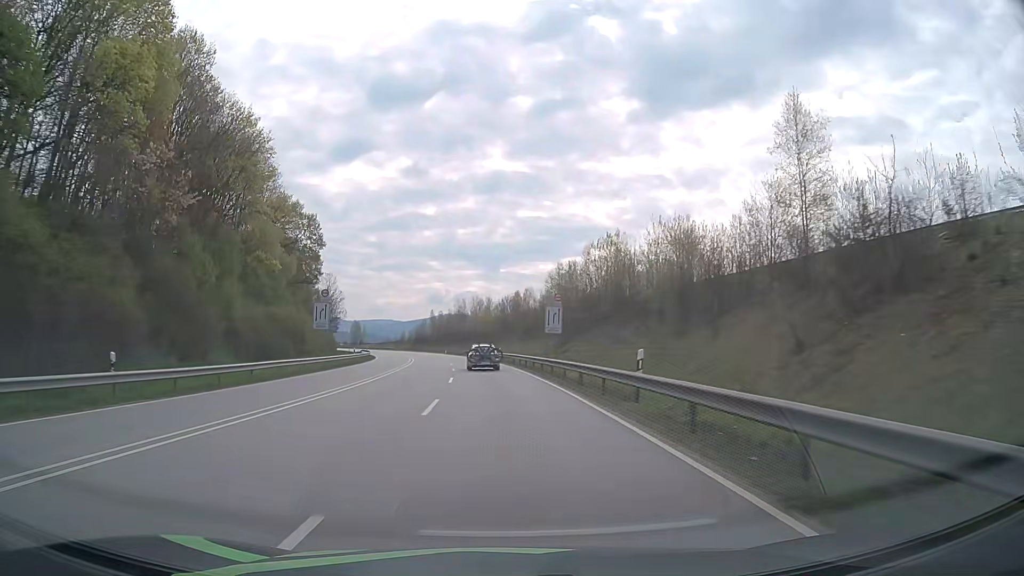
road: primary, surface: asphalt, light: Day
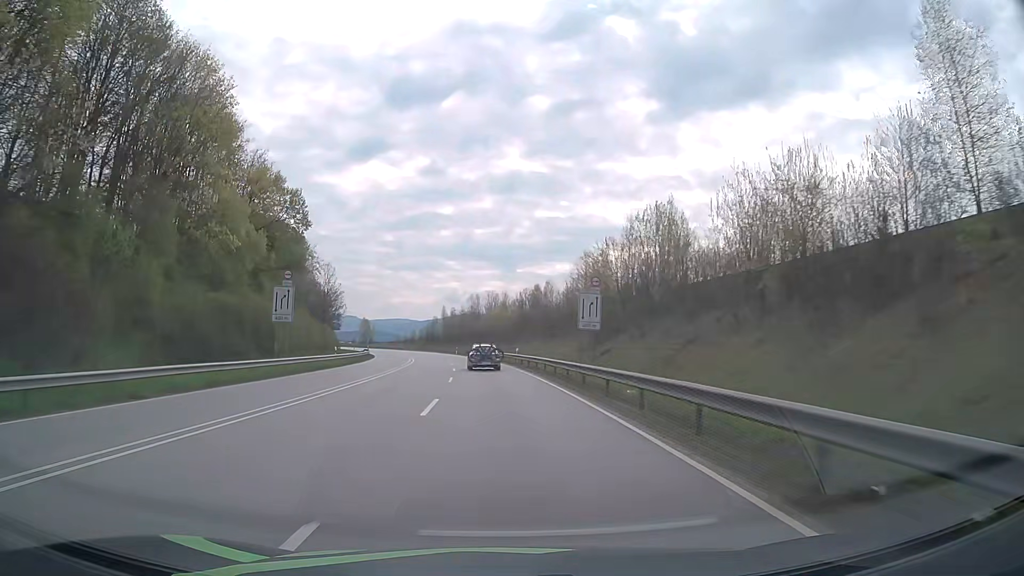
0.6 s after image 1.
(-0.2, +12.3) m; -2°
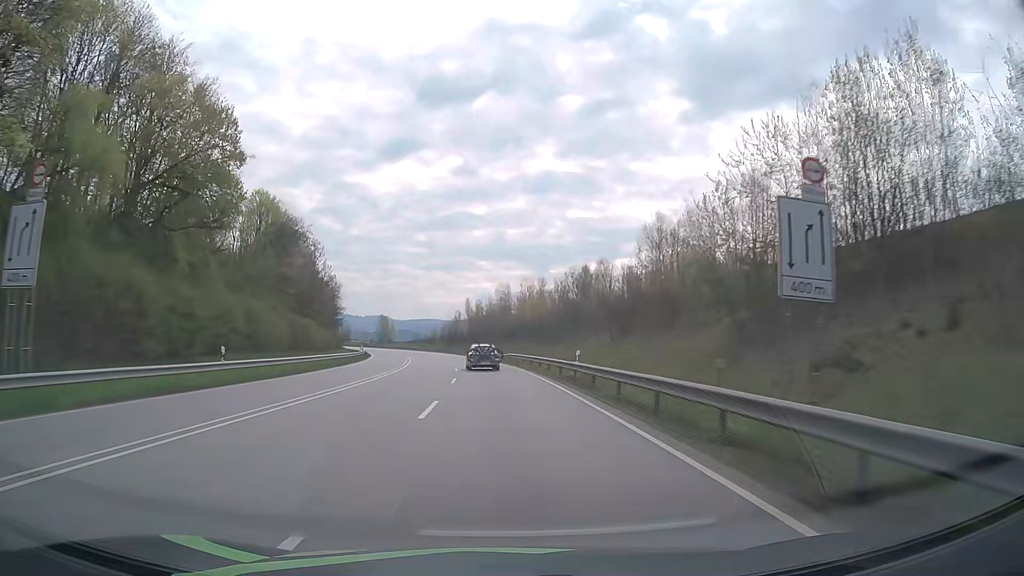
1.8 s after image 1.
(-0.5, +24.6) m; -2°
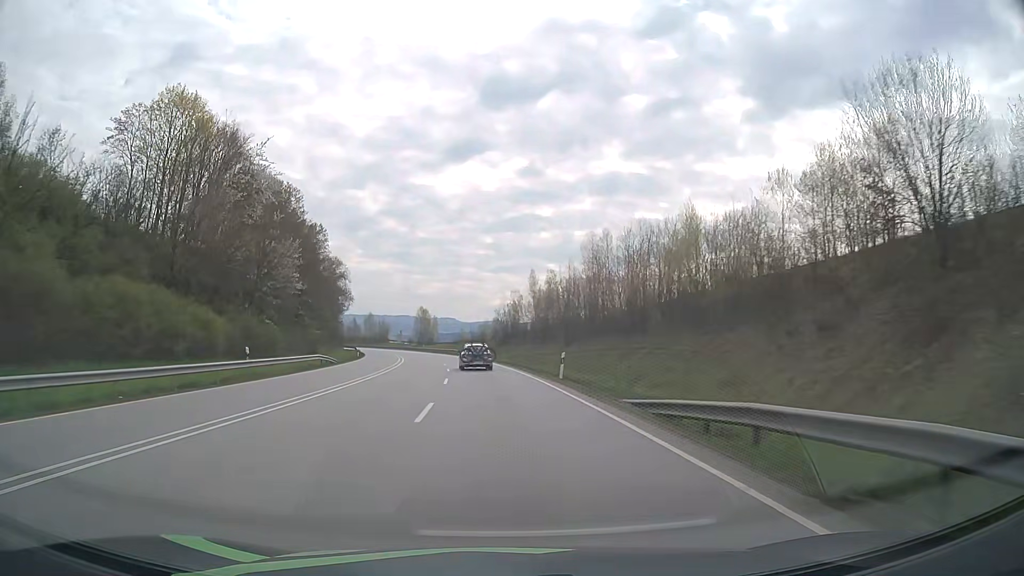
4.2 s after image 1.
(-2.5, +48.9) m; -6°
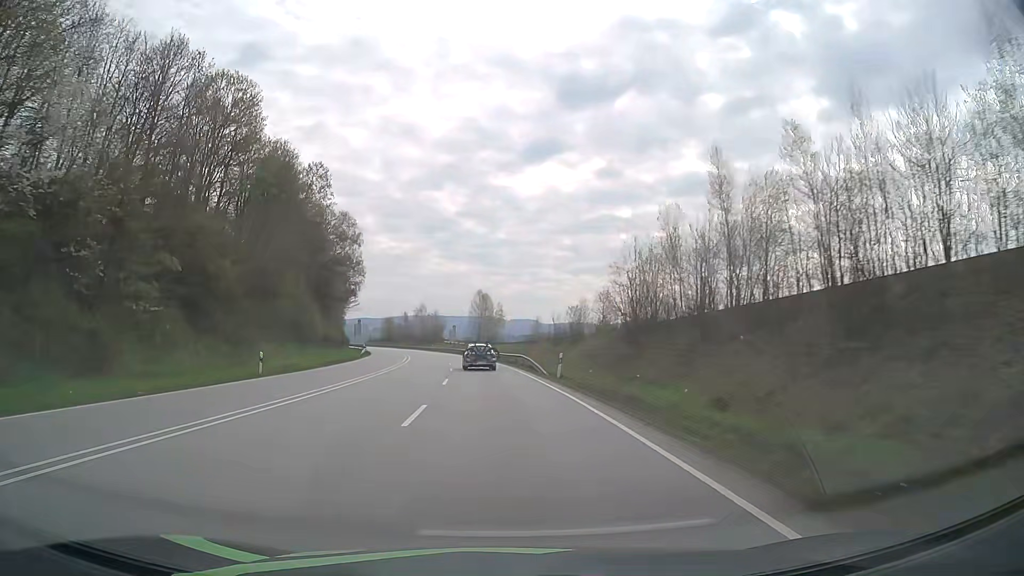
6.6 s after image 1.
(-2.8, +48.8) m; -7°
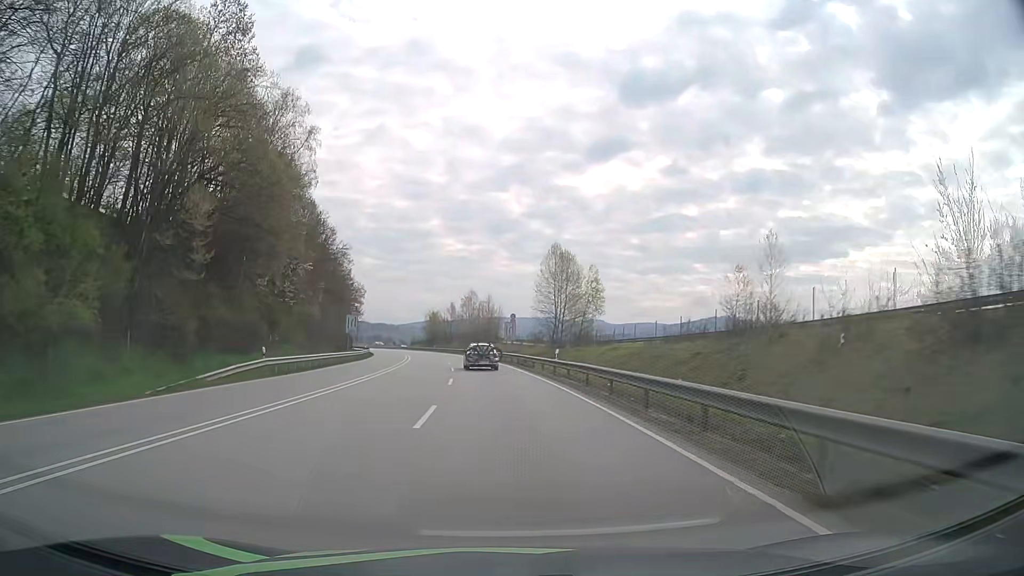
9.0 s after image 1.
(-2.6, +48.6) m; -6°
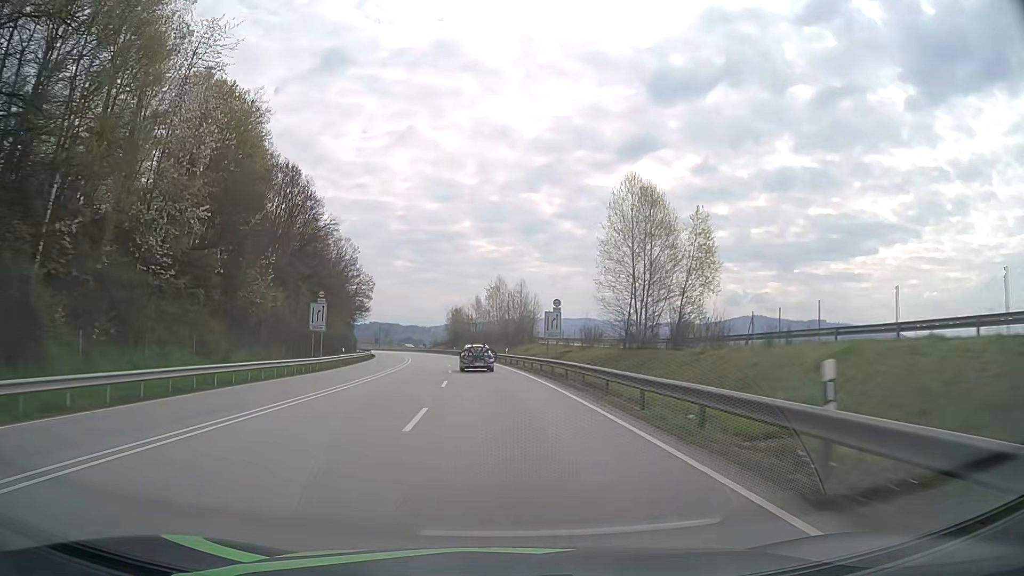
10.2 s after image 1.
(-0.6, +24.2) m; -3°
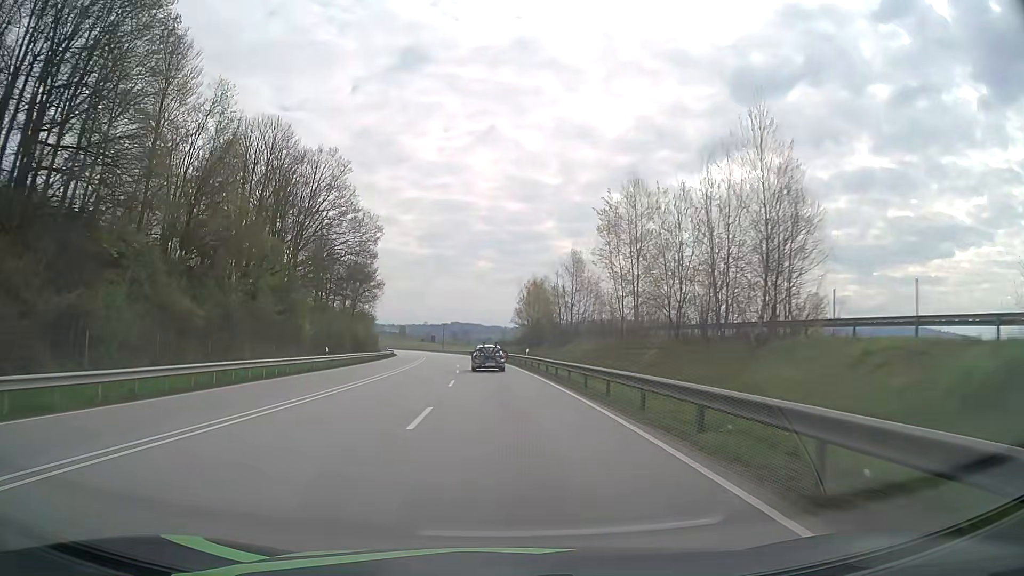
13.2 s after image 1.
(-3.6, +59.9) m; -7°
(0, +10) (0, +20) (-1, +30) (-1, +40) (-2, +50) (-3, +60) (-4, +70) (-5, +80) (-6, +90) (-7, +100) m
